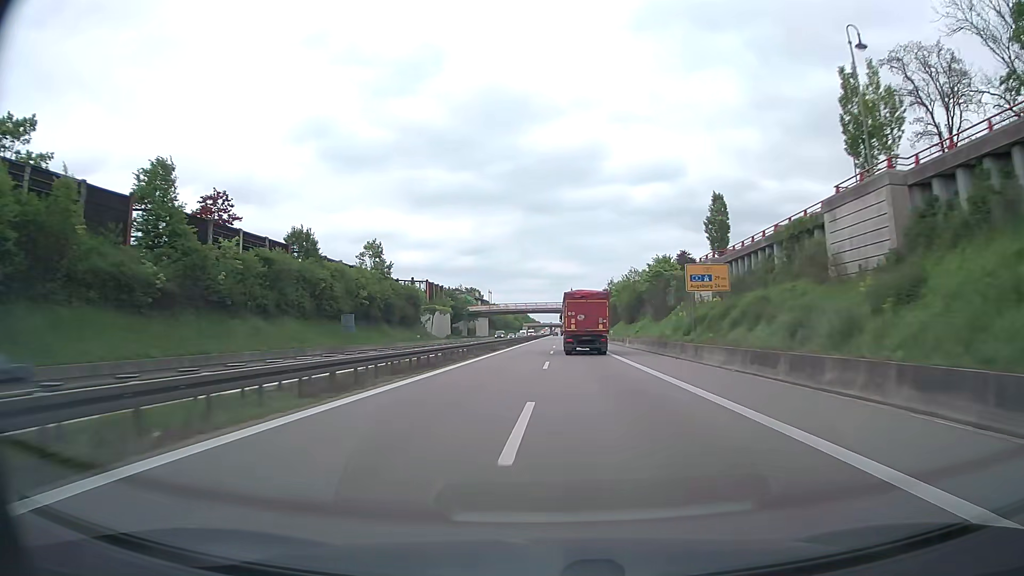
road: trunk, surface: asphalt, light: Day
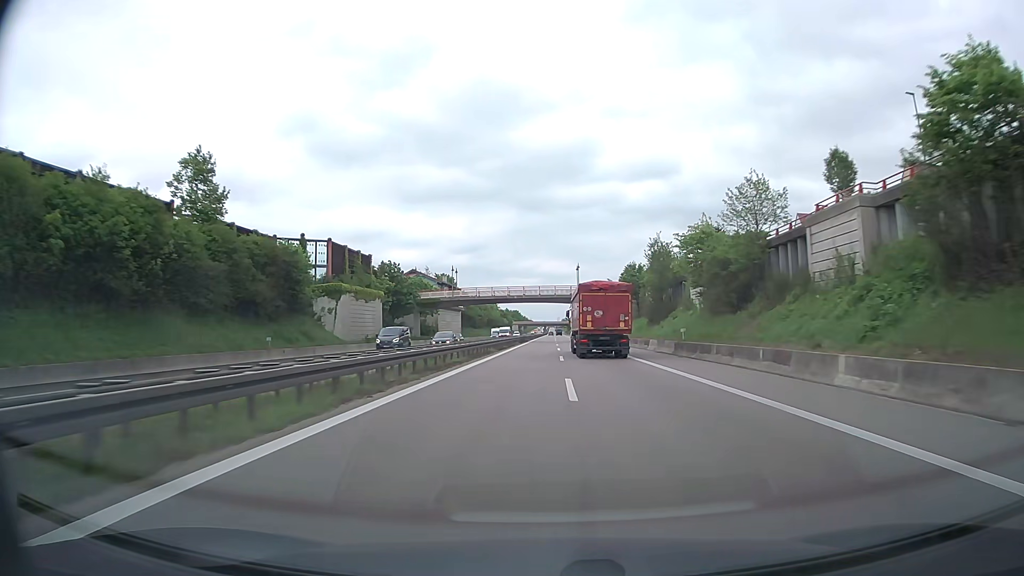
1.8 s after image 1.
(+0.2, +48.2) m; +1°
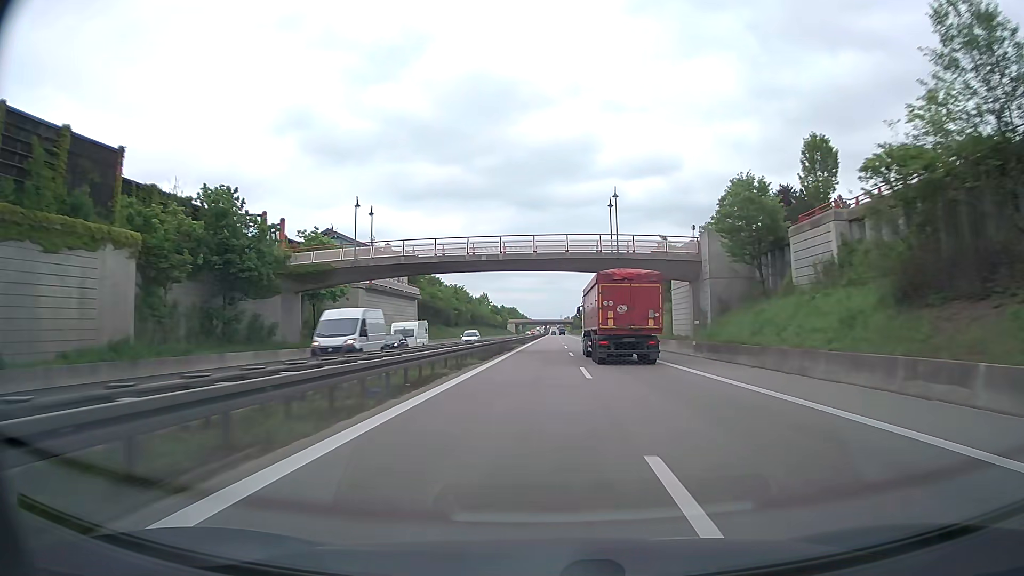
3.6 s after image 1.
(0.0, +48.2) m; 0°
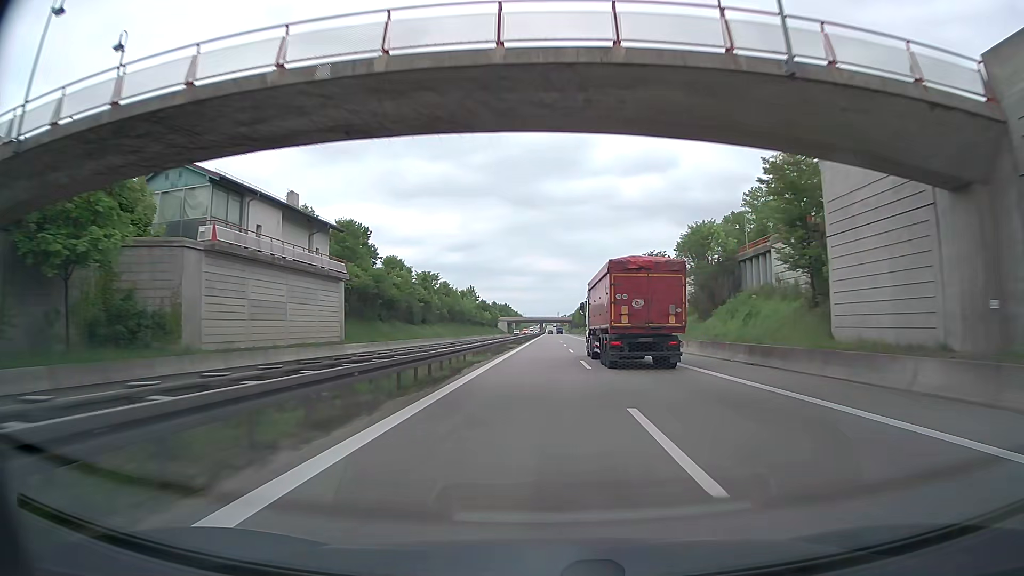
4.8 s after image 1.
(0.0, +32.0) m; 0°
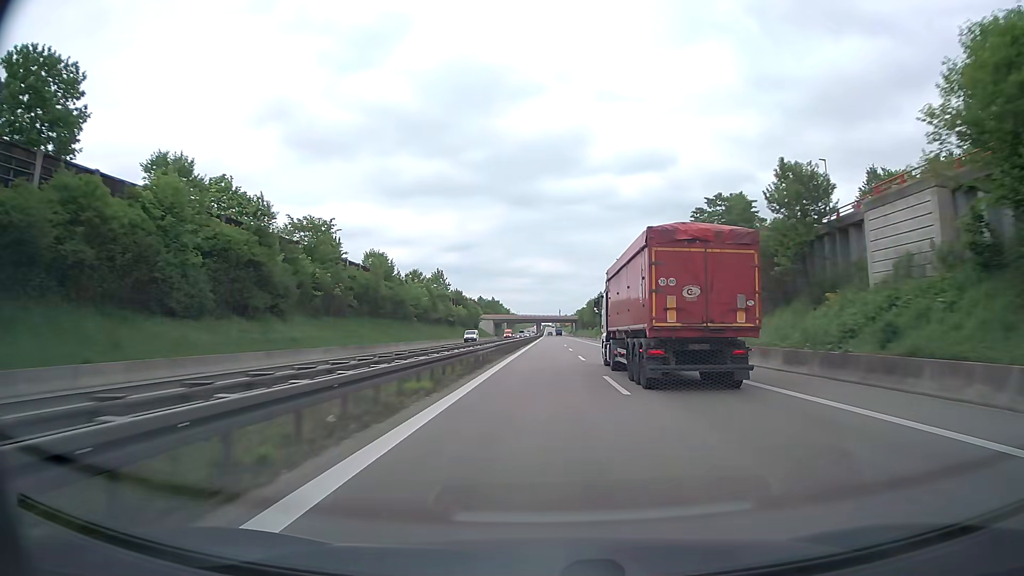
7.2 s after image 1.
(+0.2, +63.4) m; 0°
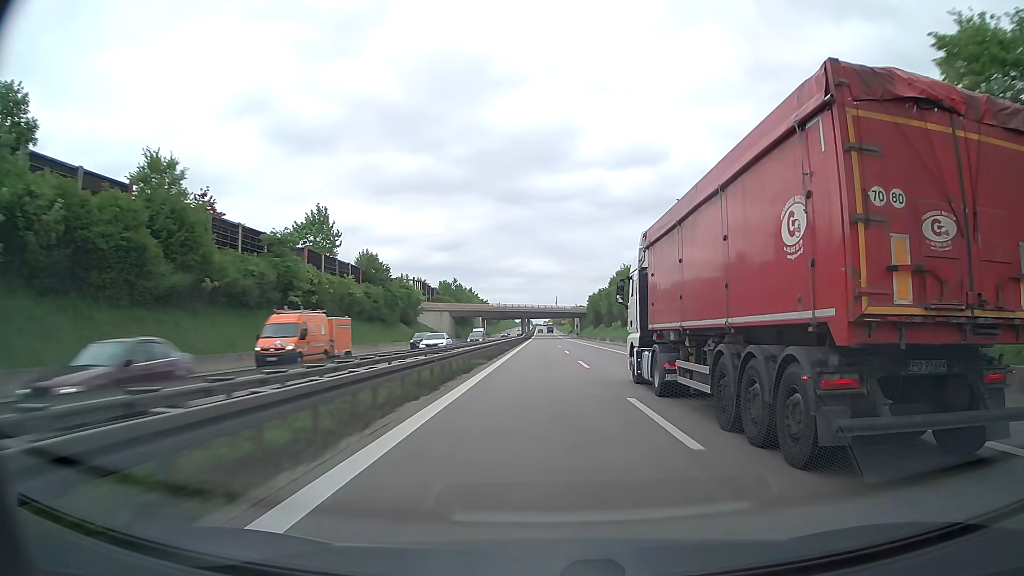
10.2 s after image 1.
(+0.4, +79.6) m; +1°
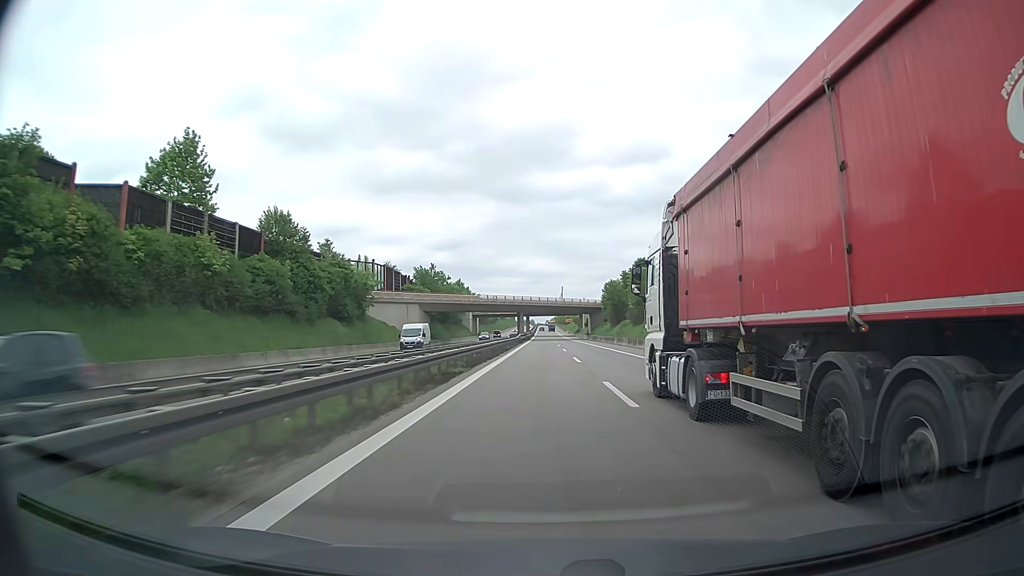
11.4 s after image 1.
(0.0, +31.9) m; 0°
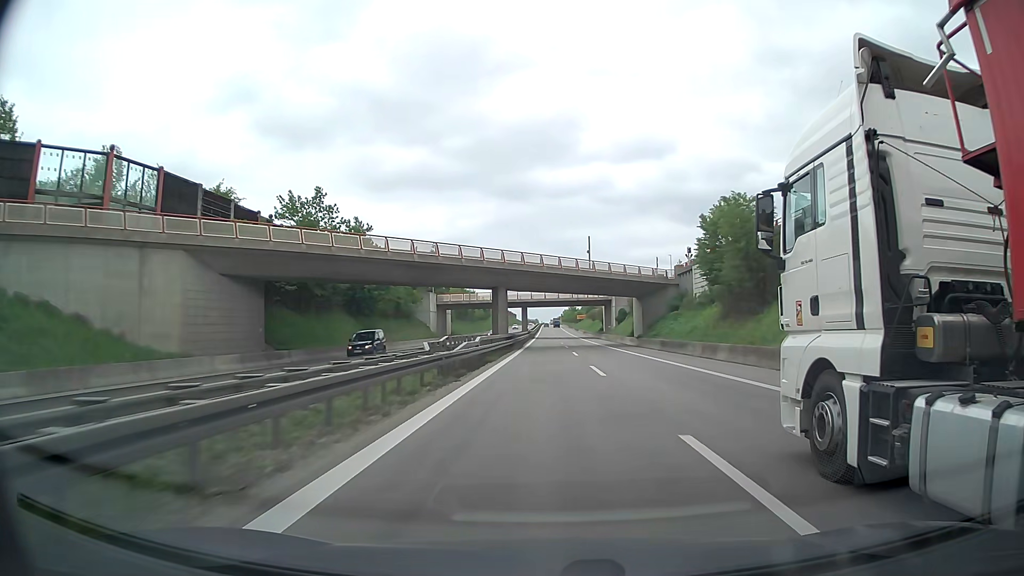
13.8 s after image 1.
(-0.4, +63.9) m; 0°
(0, +10) (0, +20) (0, +30) (0, +40) (0, +50) (0, +60) (0, +70) (0, +80) (0, +90) (0, +100) m
